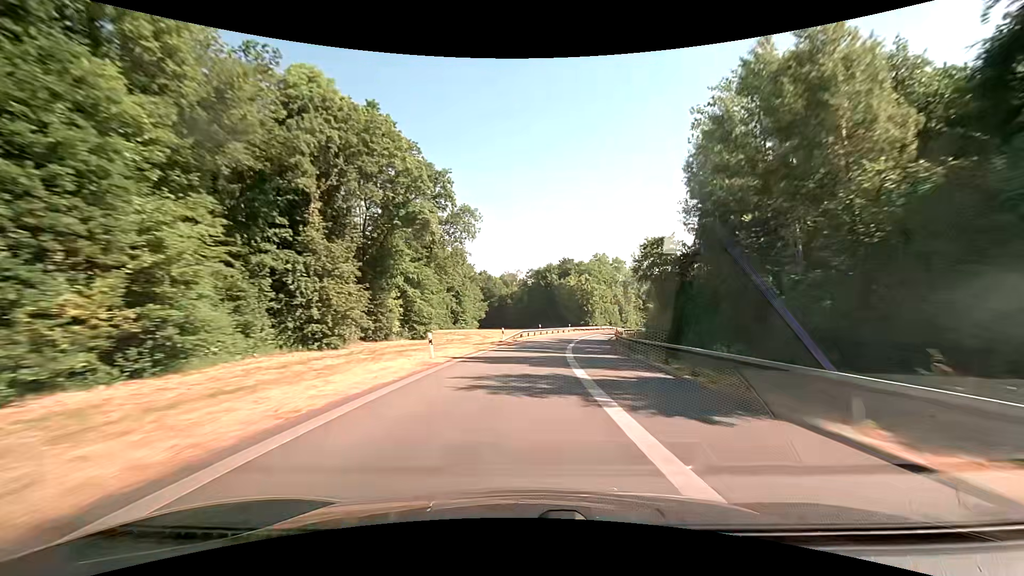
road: motorway_link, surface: asphalt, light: Day
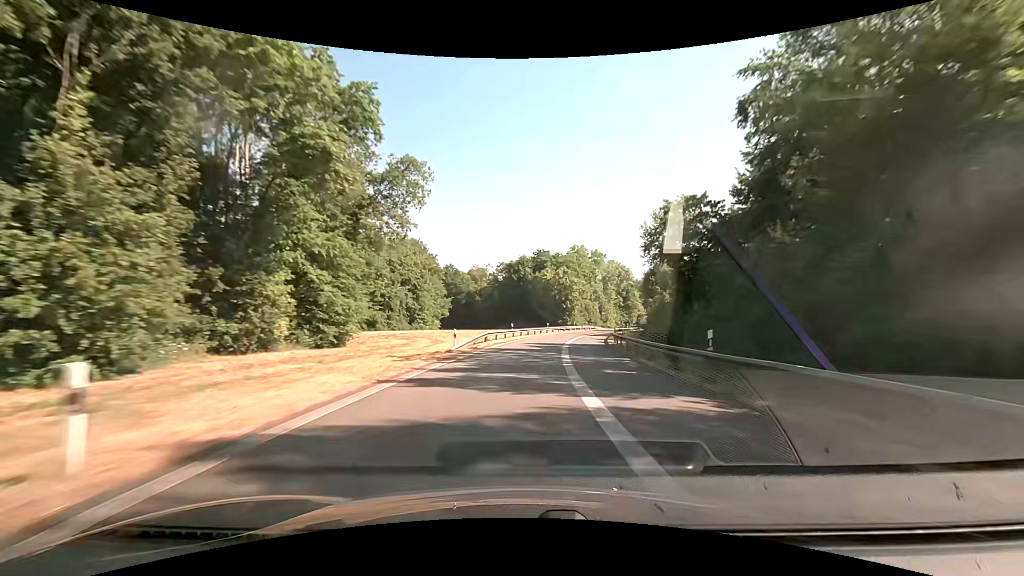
(+0.3, +14.6) m; +3°
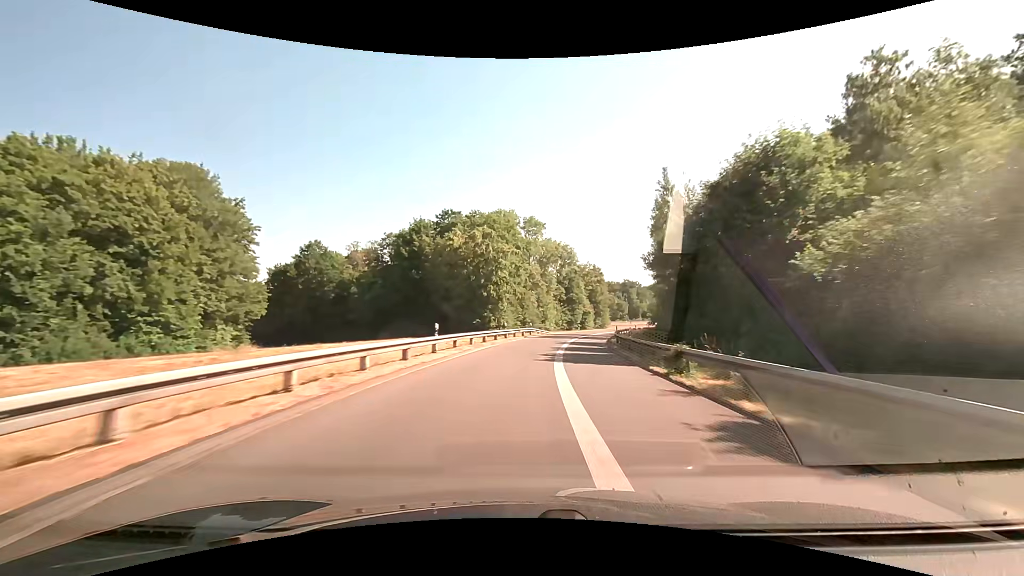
(+3.4, +43.8) m; +9°
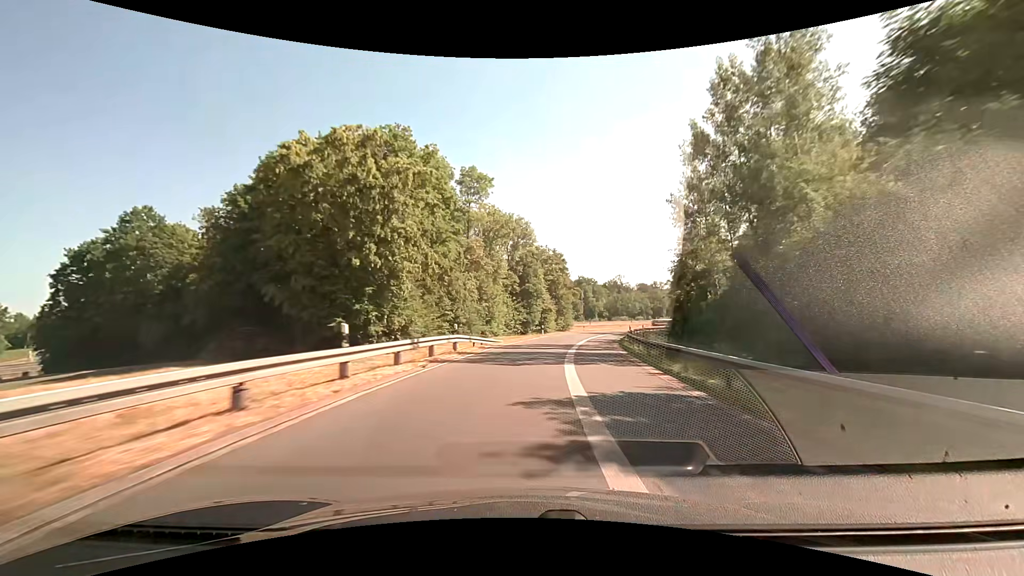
(+1.5, +29.5) m; +6°
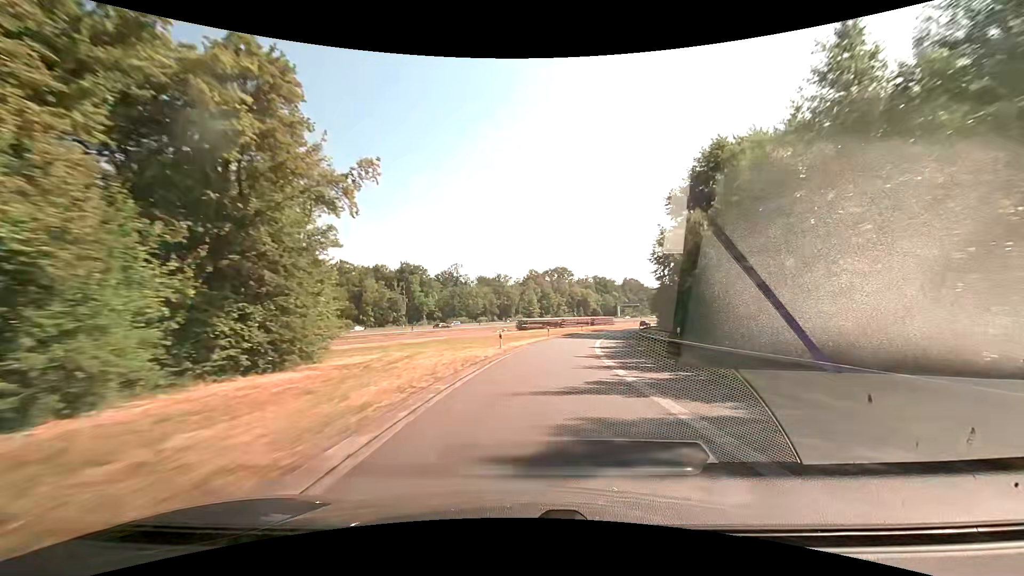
(+10.9, +73.1) m; +19°
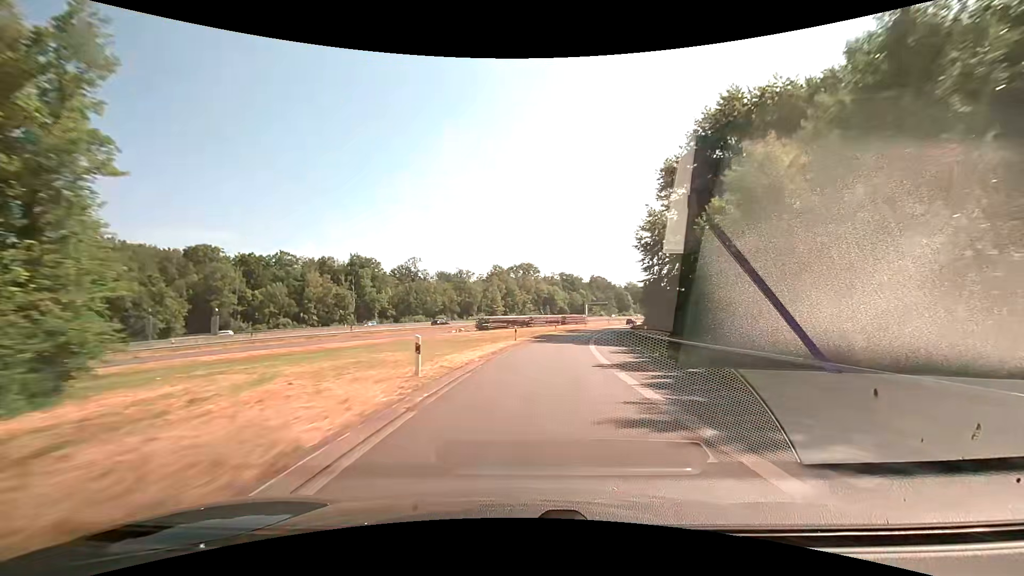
(+0.5, +14.9) m; +4°
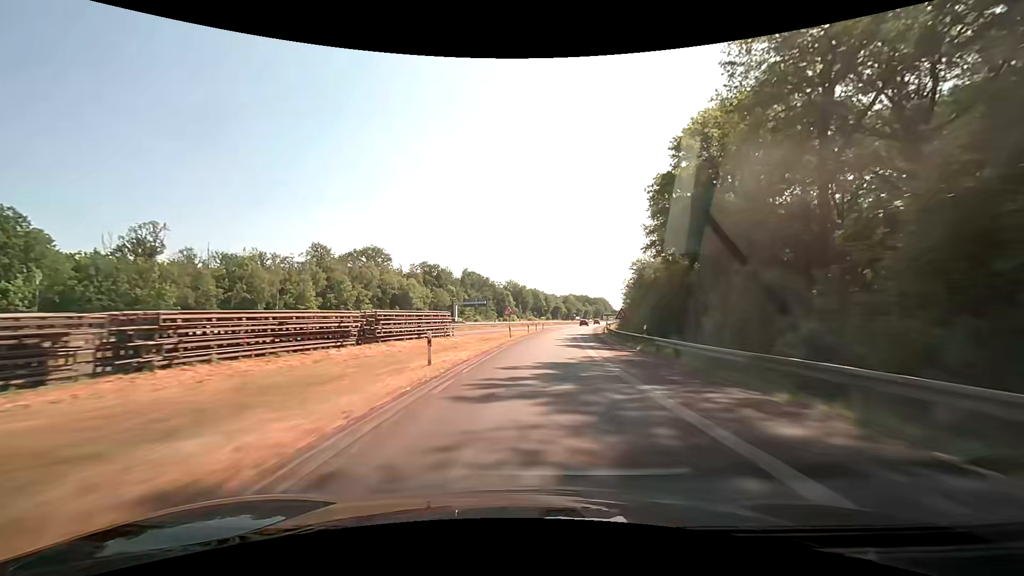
(+10.4, +72.8) m; +15°
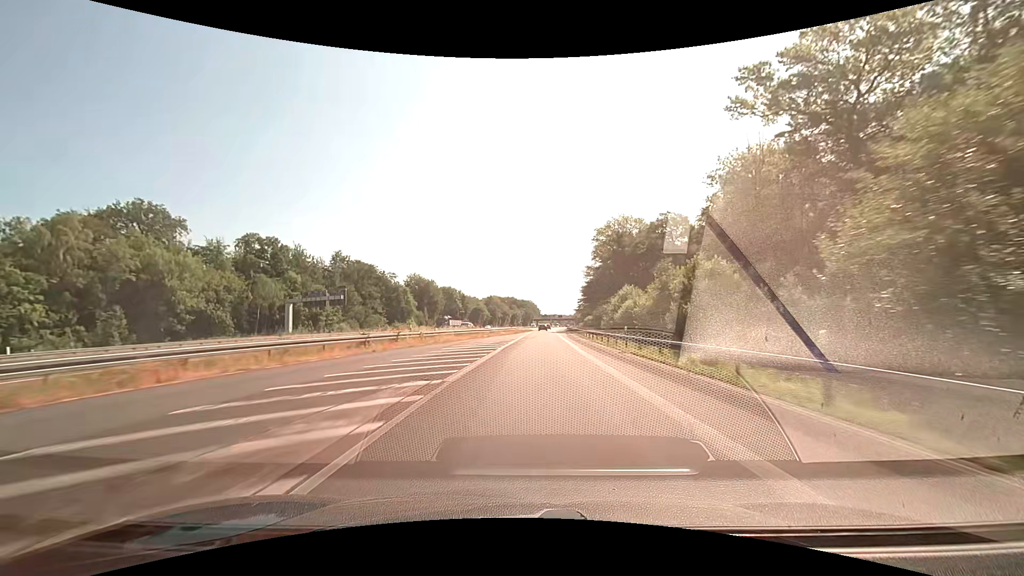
(+6.5, +72.1) m; +9°
(0, +10) (0, +20) (0, +30) (+1, +40) (+1, +50) (+2, +60) (+2, +70) (+3, +80) (+3, +90) (+4, +100) m
